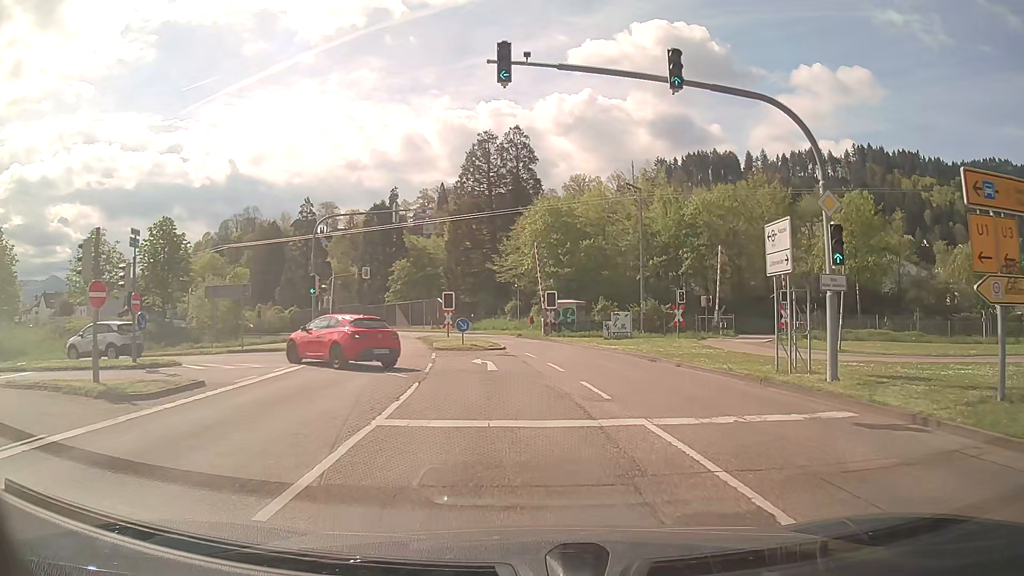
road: tertiary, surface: asphalt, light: Day
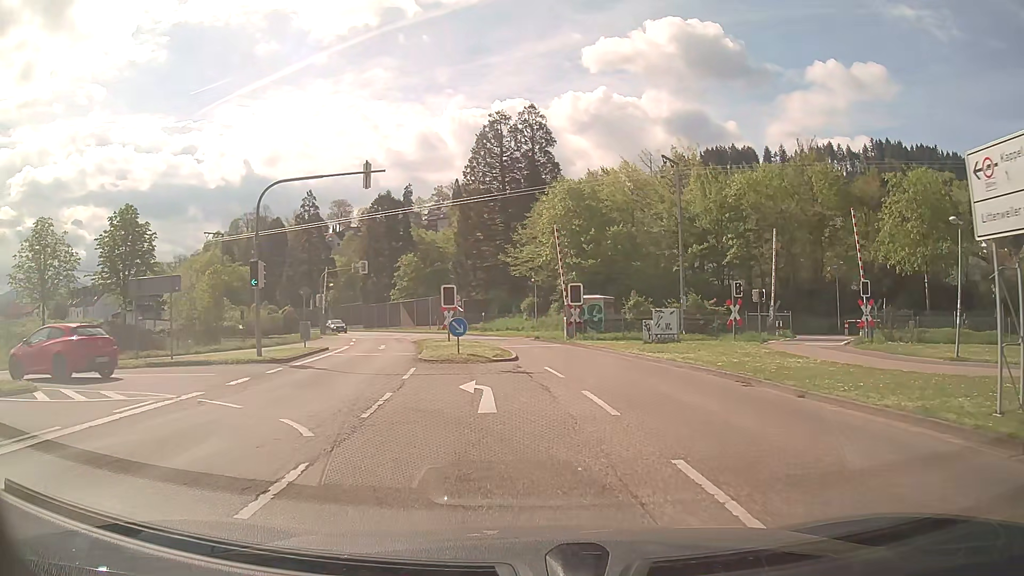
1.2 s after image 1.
(0.0, +8.0) m; -1°
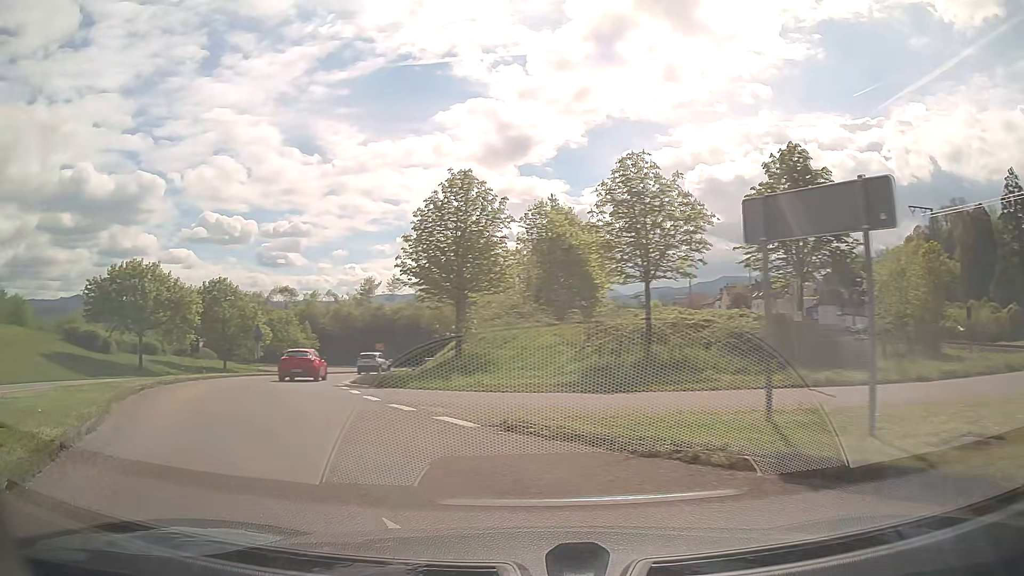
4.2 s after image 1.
(-6.7, +14.8) m; -60°
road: trunk_link
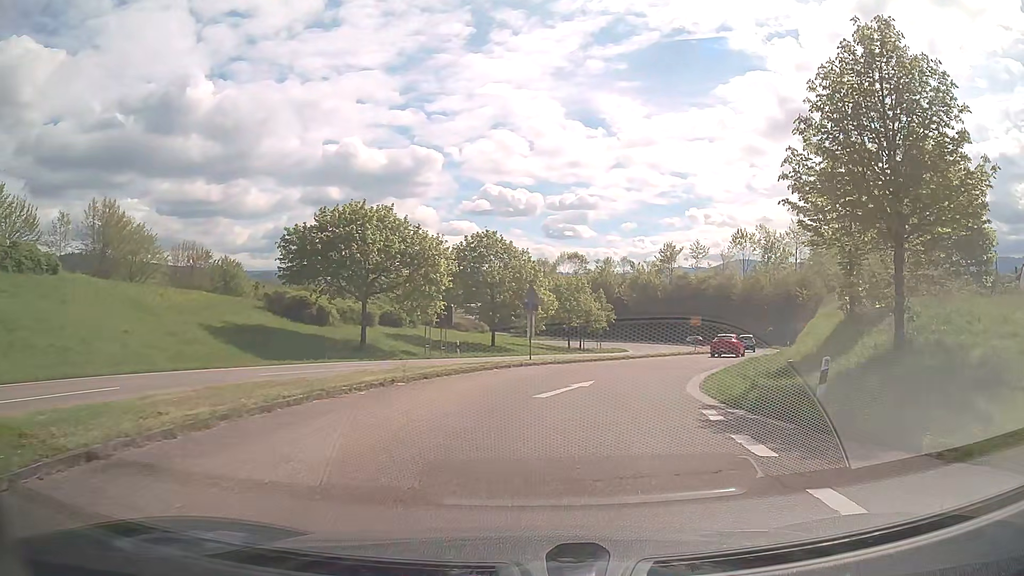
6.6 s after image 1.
(-4.9, +14.1) m; -25°
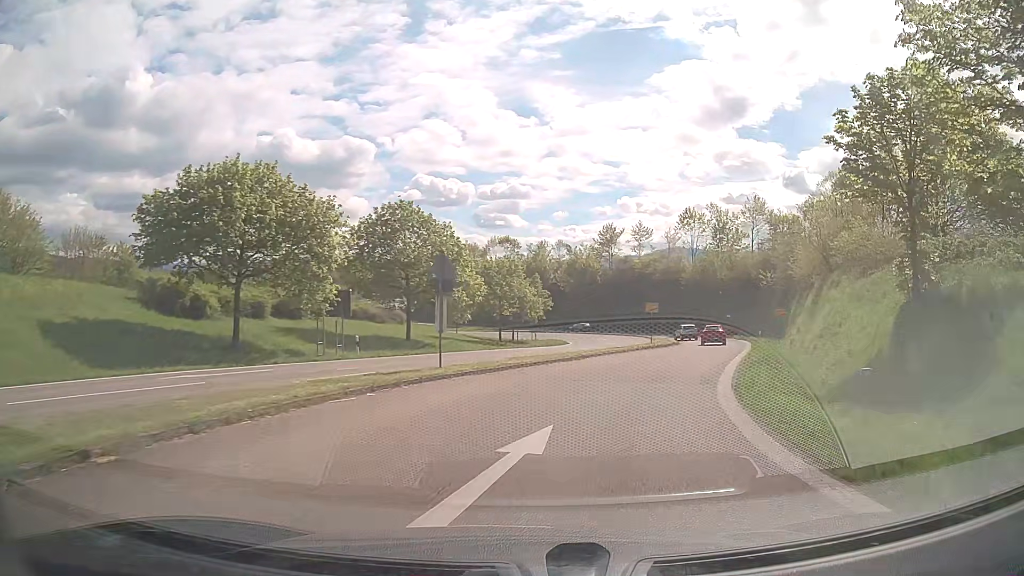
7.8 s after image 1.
(+0.3, +9.3) m; +6°
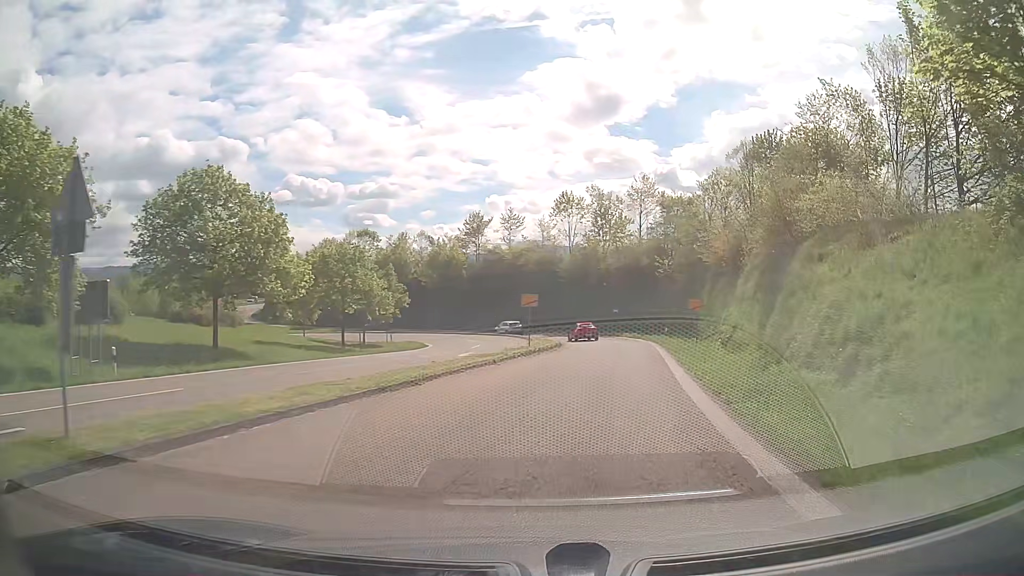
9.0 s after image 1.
(+1.0, +10.7) m; +11°
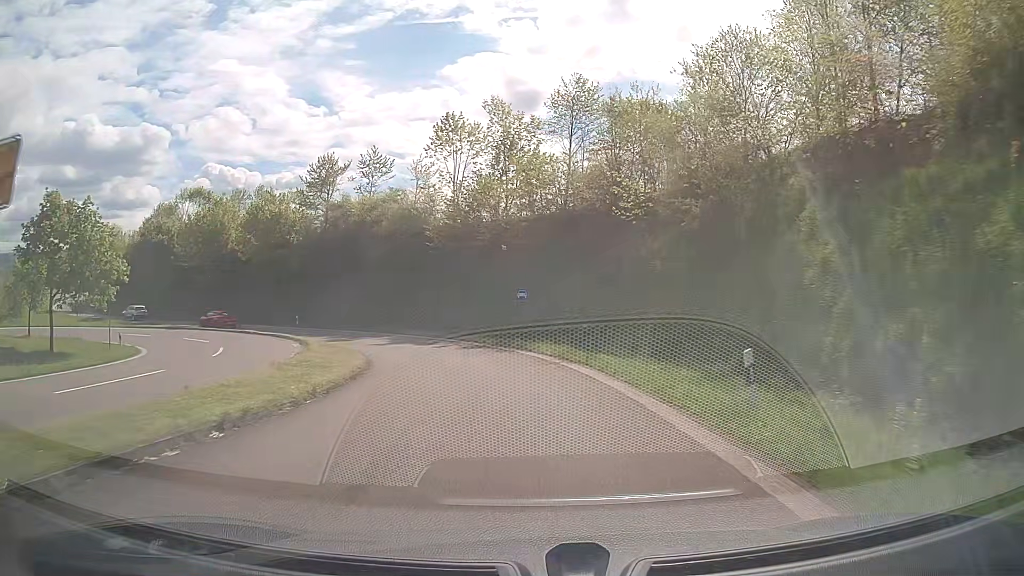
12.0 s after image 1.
(+4.2, +32.5) m; +8°
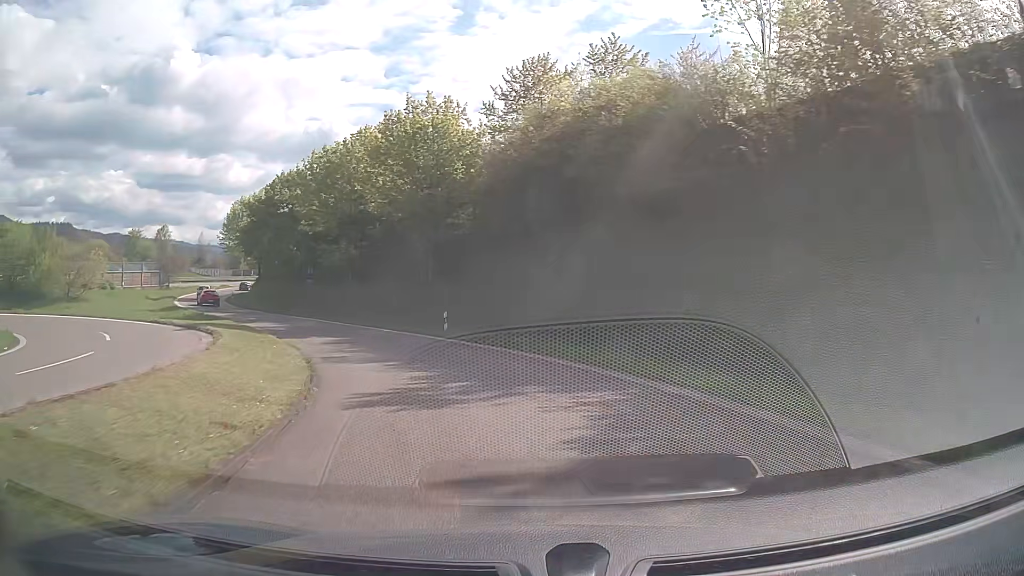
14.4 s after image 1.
(-4.4, +28.6) m; -21°
(-1, +10) (-4, +20) (-8, +28) (-14, +37) (-20, +45) (-26, +52) (-32, +61) (-37, +70) (-41, +79) (-44, +88) m
